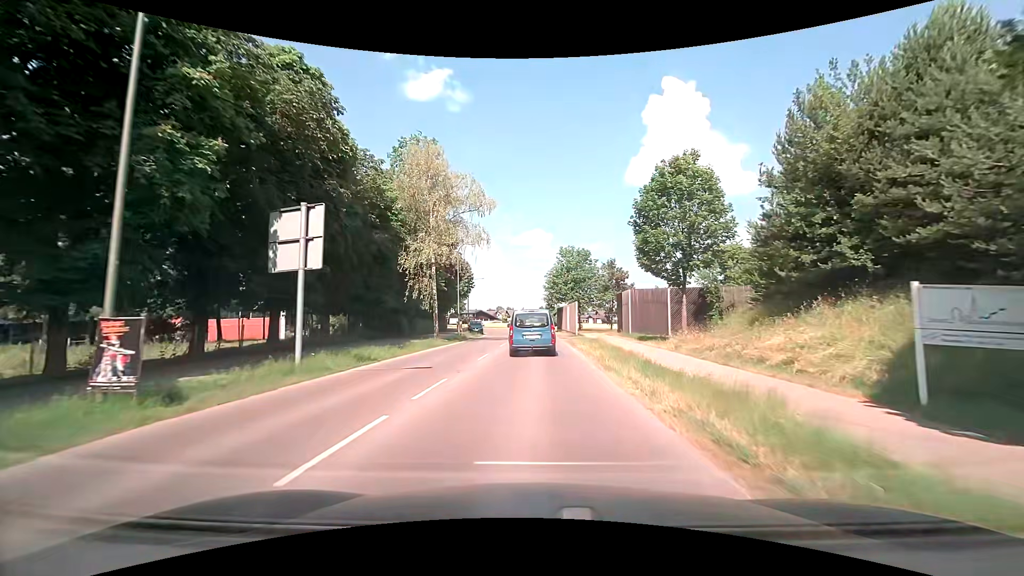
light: Day
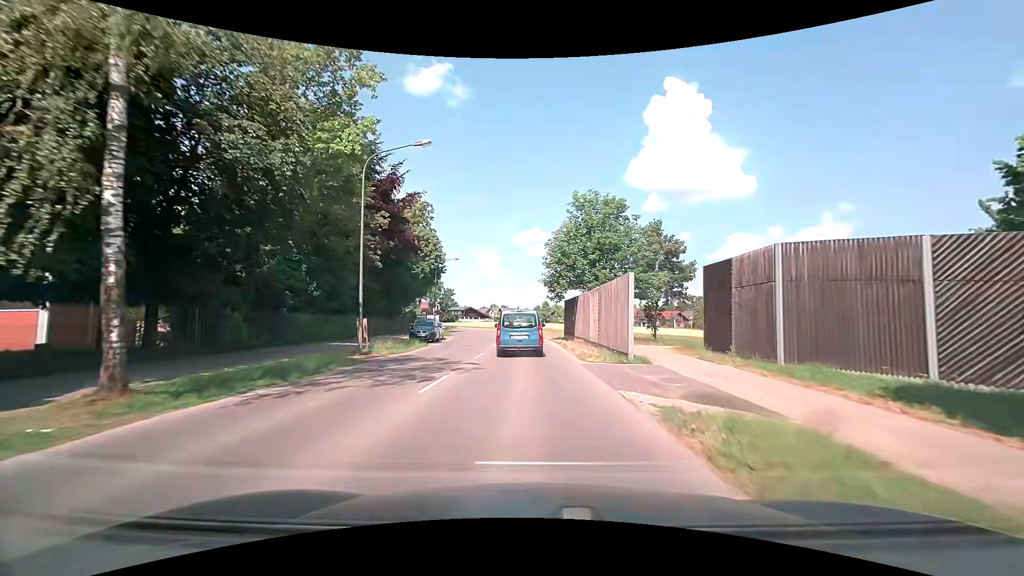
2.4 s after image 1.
(0.0, +26.3) m; 0°
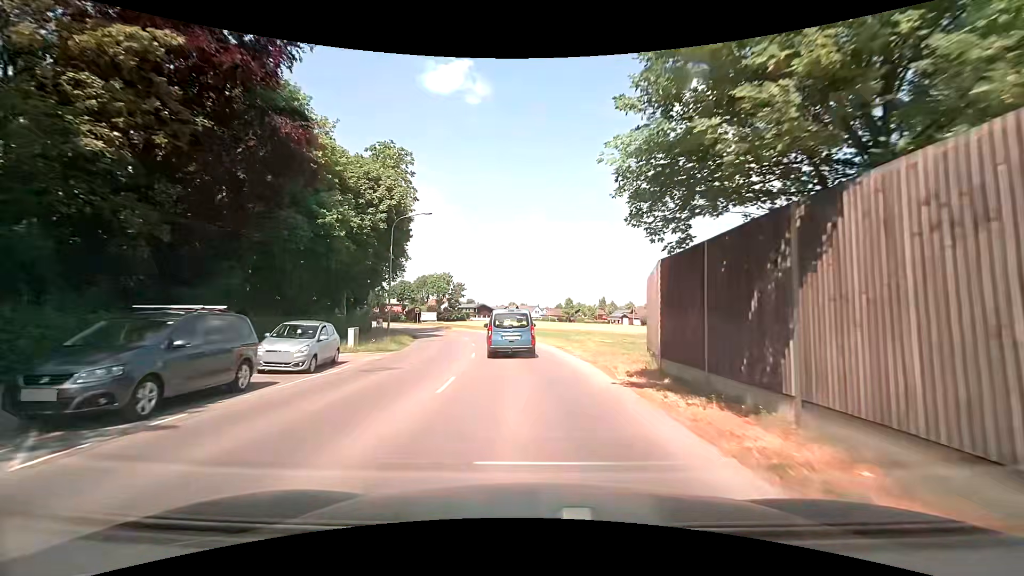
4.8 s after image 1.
(-0.4, +27.1) m; -2°
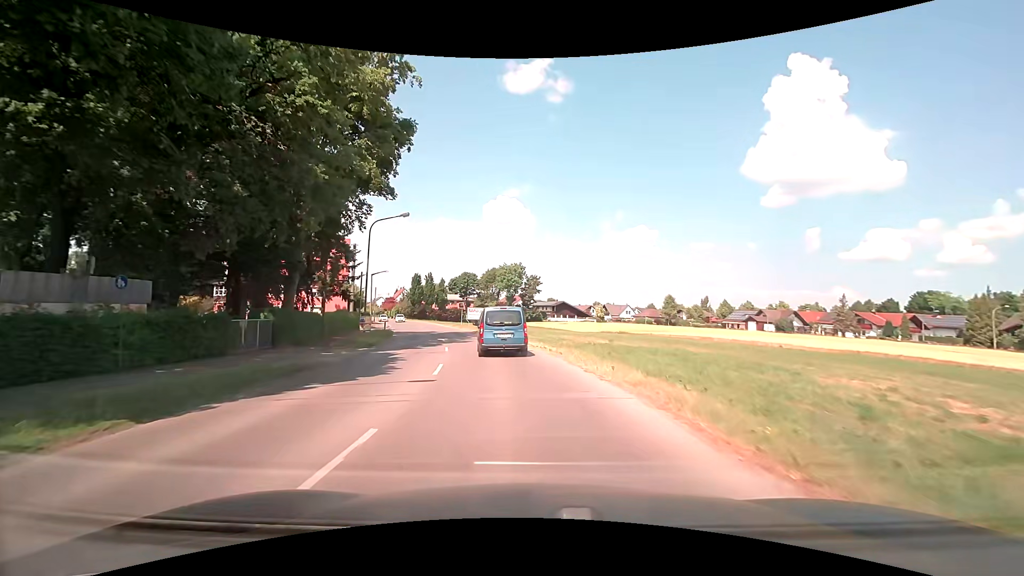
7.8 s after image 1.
(-2.0, +33.0) m; -9°
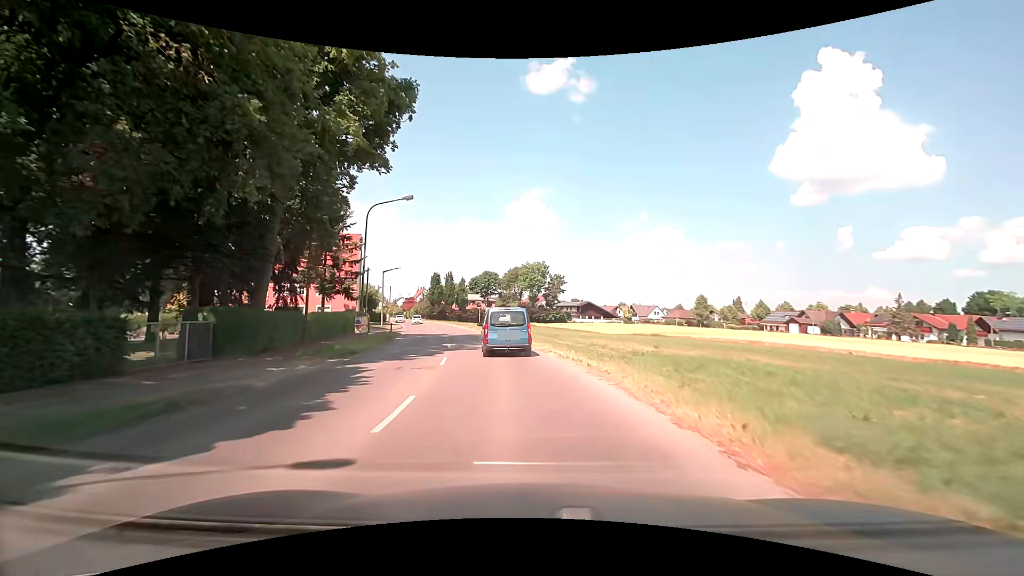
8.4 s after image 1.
(-0.1, +6.2) m; -2°
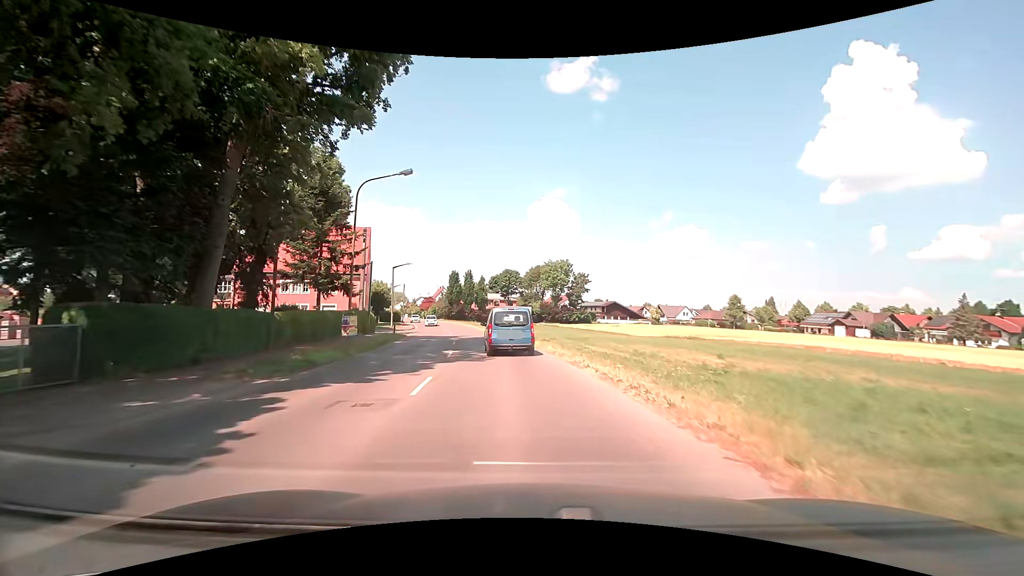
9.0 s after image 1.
(-0.1, +6.2) m; -3°
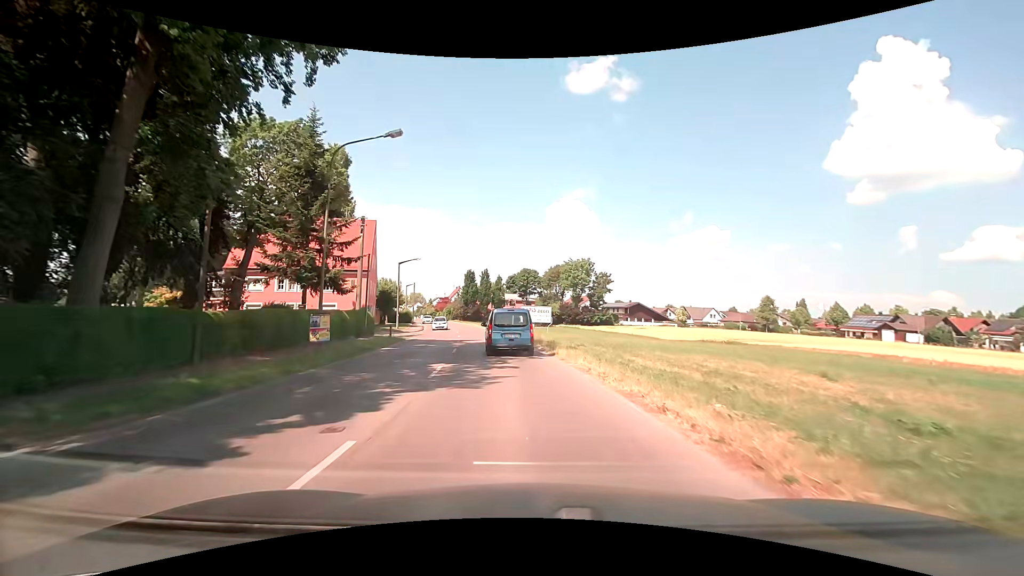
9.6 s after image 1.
(-0.1, +6.3) m; -2°
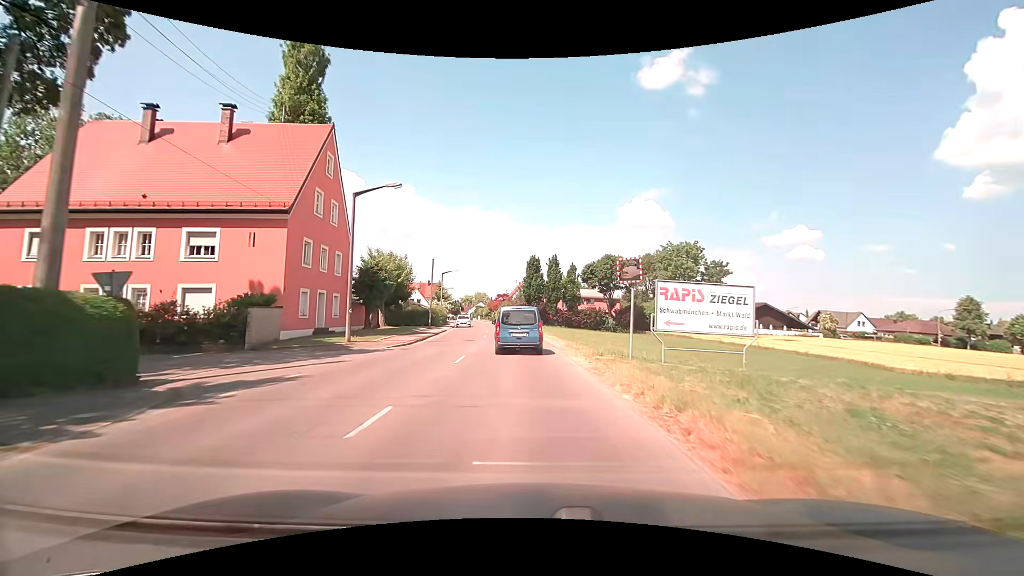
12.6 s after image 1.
(-2.5, +33.4) m; -8°
(0, +10) (-1, +20) (-1, +30) (-2, +40) (-3, +50) (-4, +60) (-5, +70) (-7, +80) (-9, +89) (-10, +99) m
